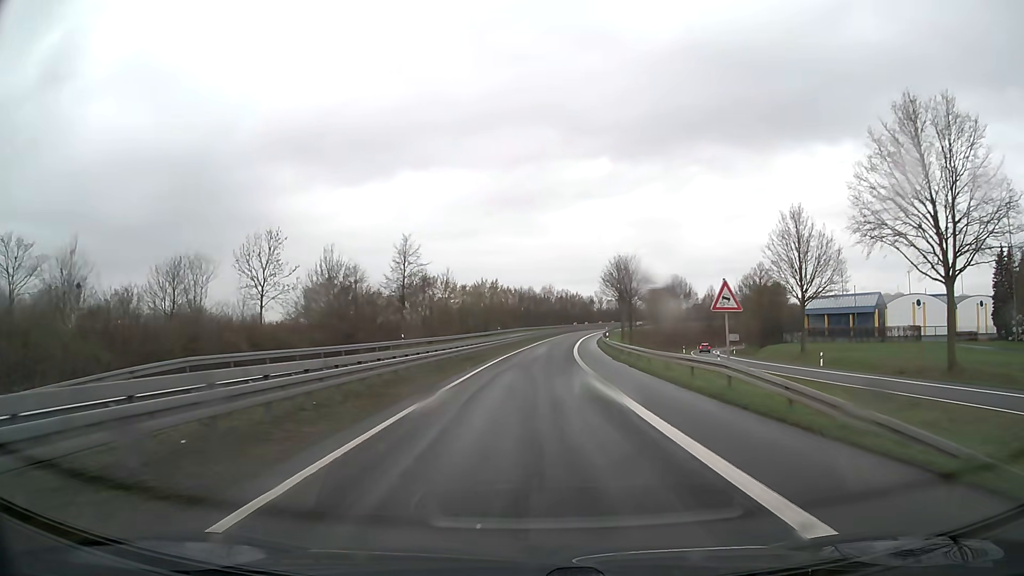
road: trunk_link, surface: asphalt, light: Day
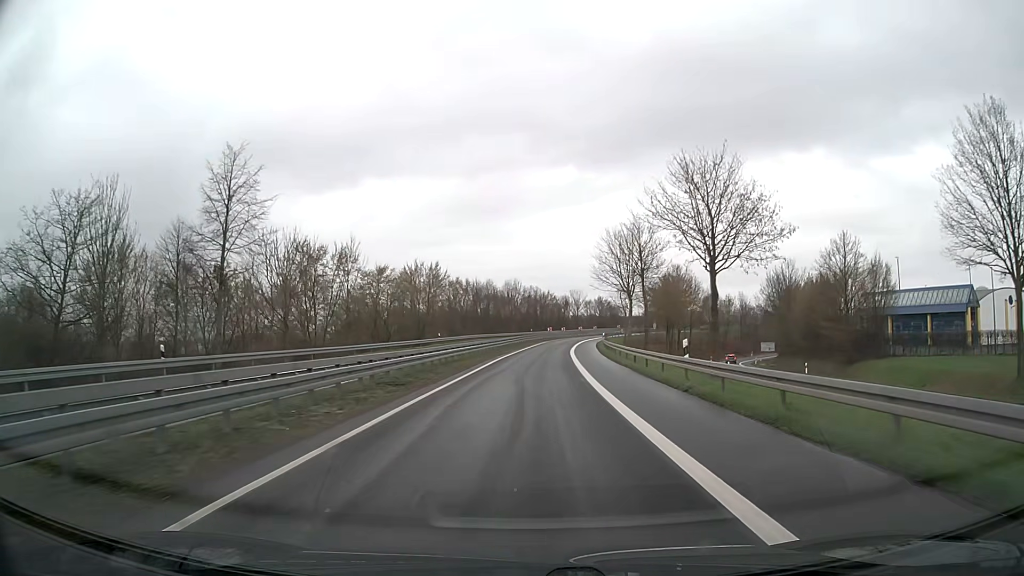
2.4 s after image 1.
(+0.9, +36.8) m; +3°
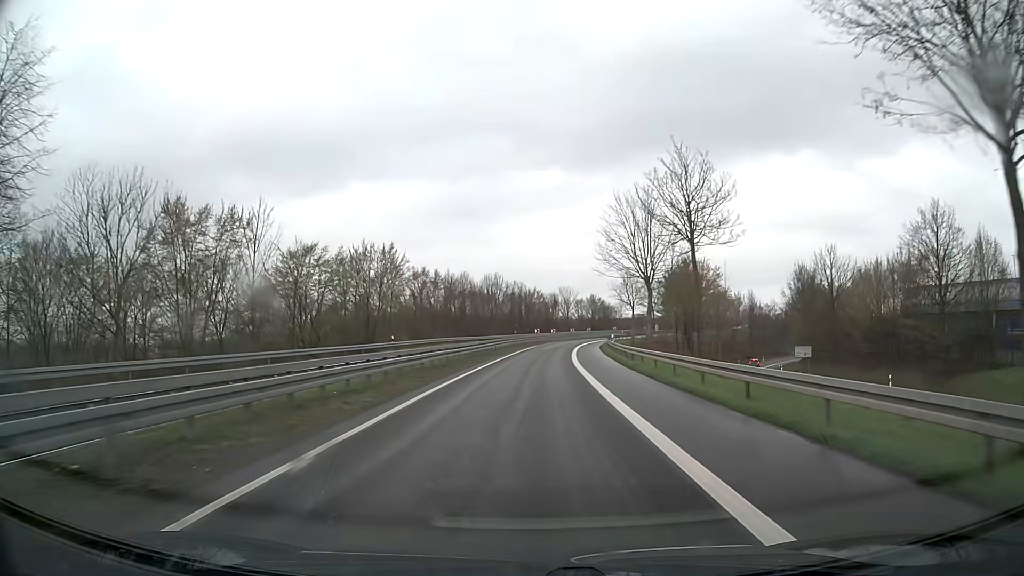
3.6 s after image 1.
(+0.2, +18.2) m; +1°
(0, +10) (0, +20) (0, +30) (+1, +40) (+2, +50) (+2, +60) (+3, +70) (+5, +80) (+7, +90) (+9, +99) m
